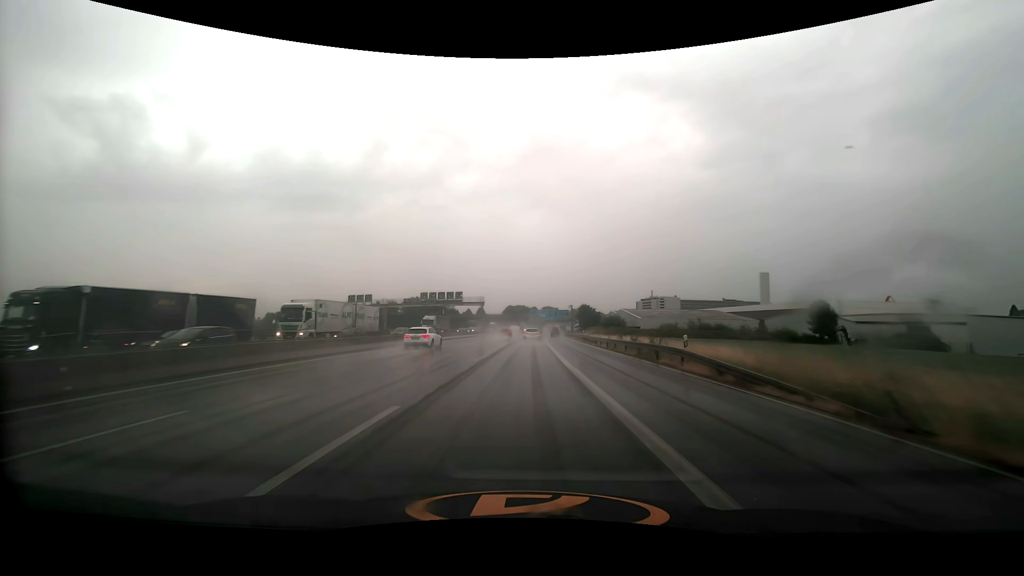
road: motorway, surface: asphalt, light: Day
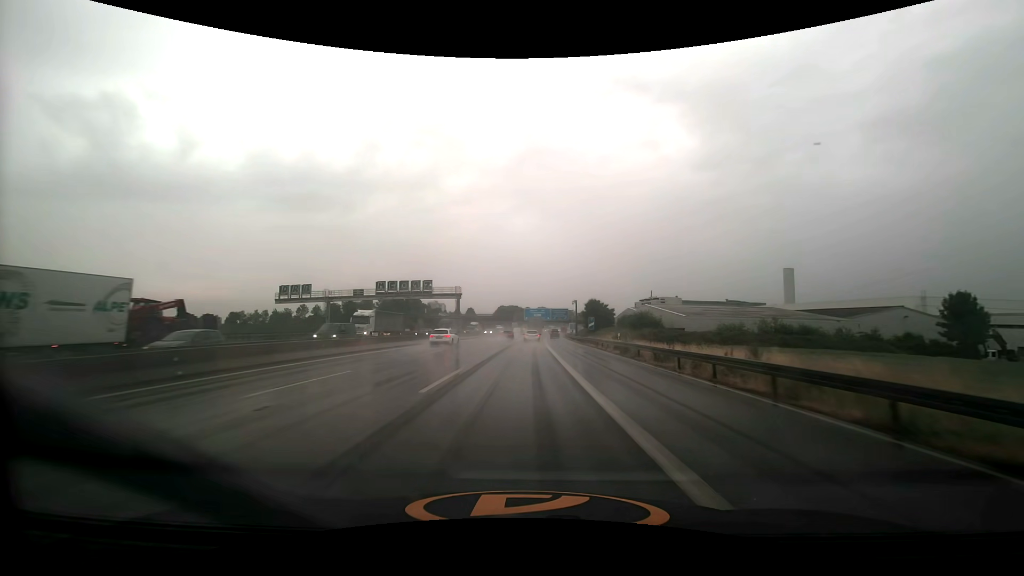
(+0.2, +27.9) m; +1°
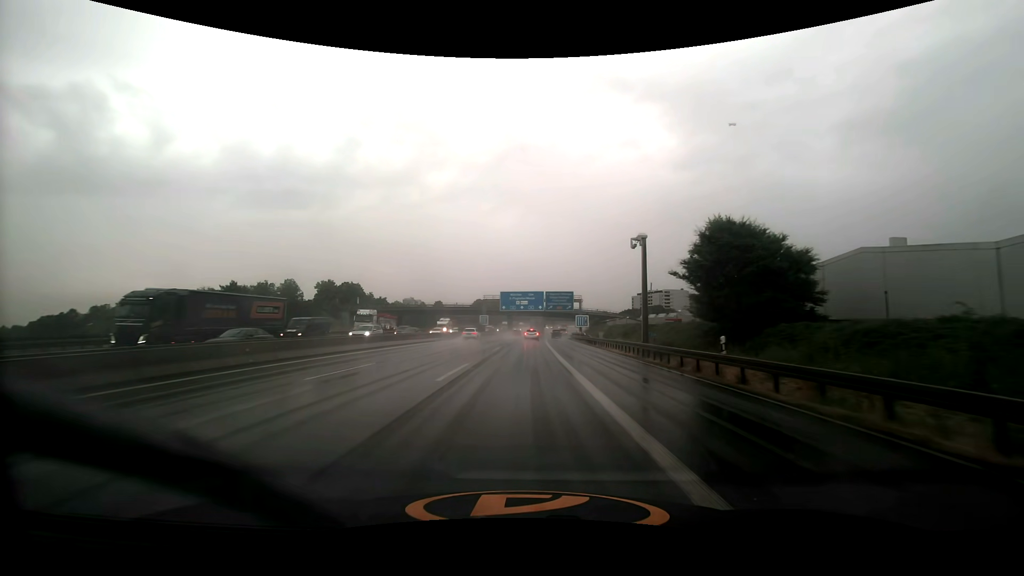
(+1.1, +70.1) m; +2°
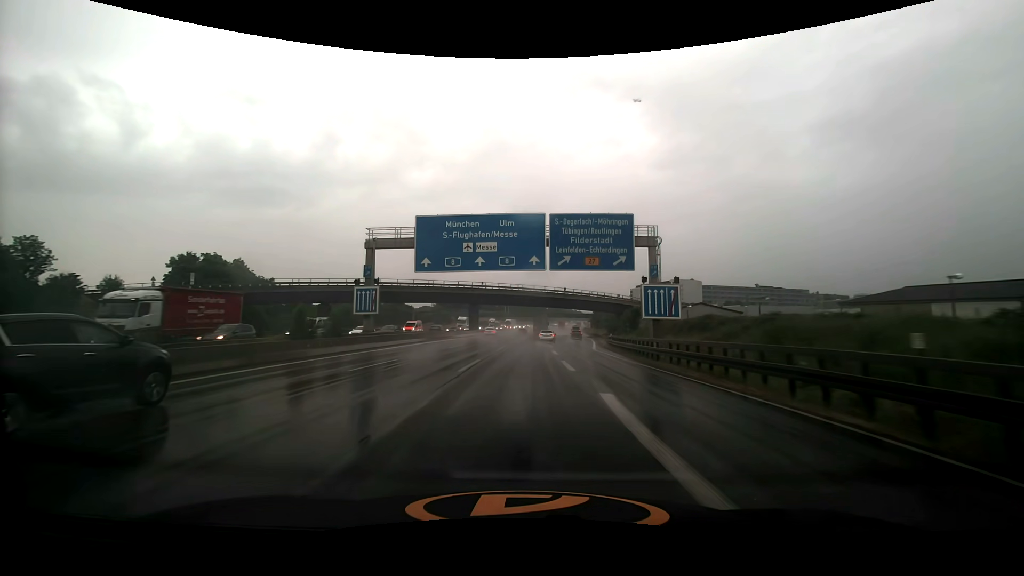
(+1.0, +68.9) m; +2°
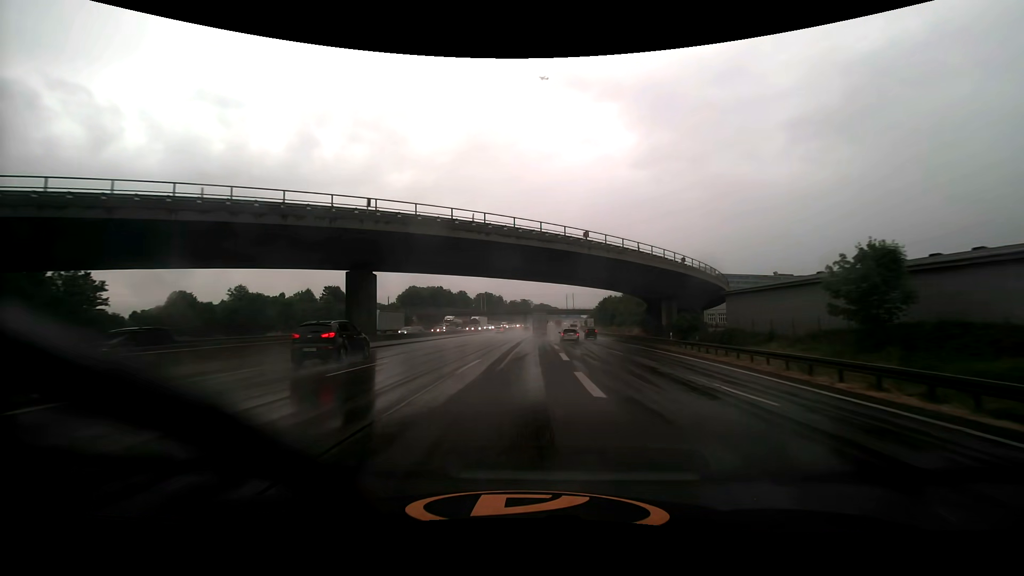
(+1.1, +55.0) m; +2°
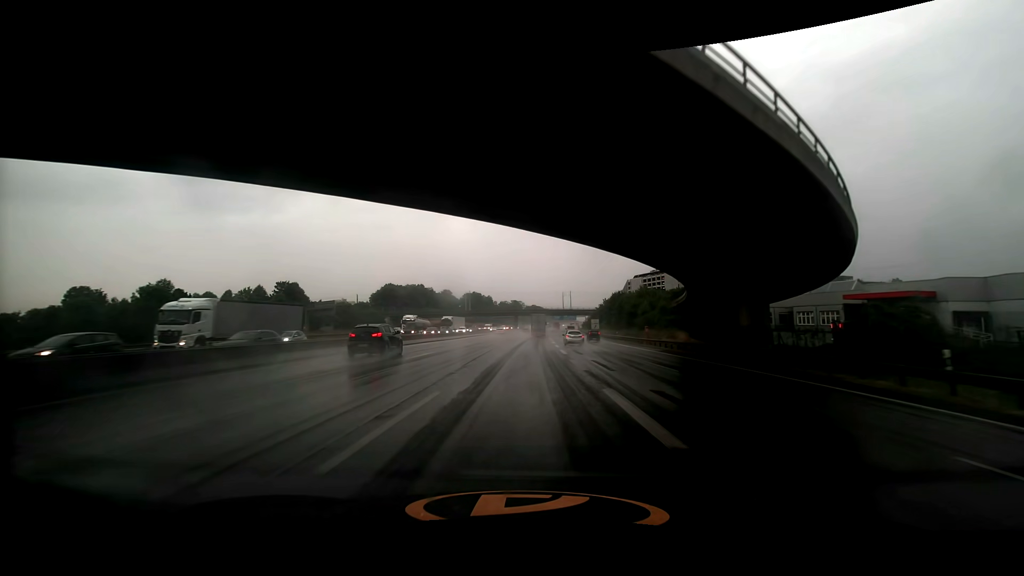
(+0.2, +28.0) m; +1°
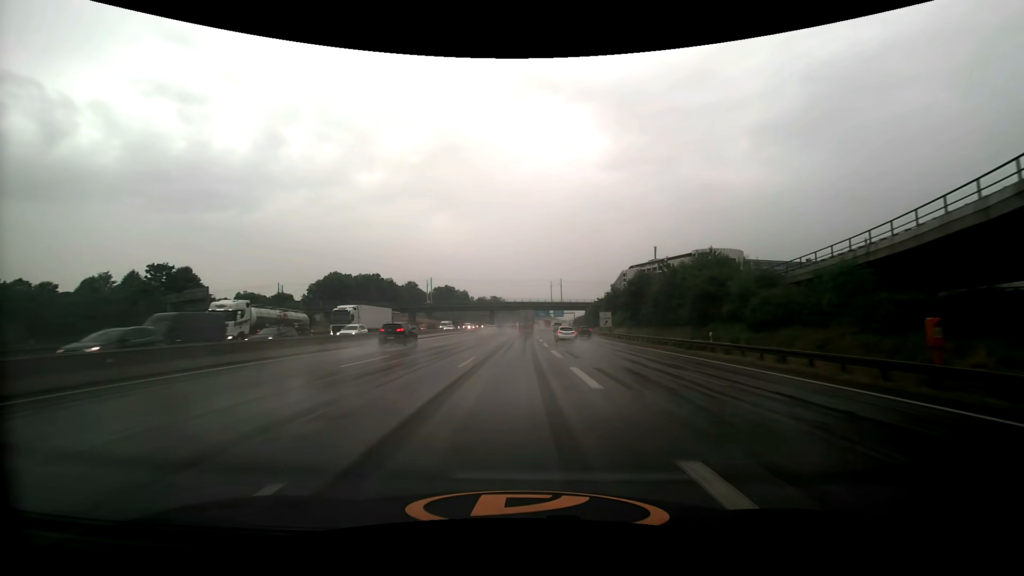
(+0.8, +42.5) m; +2°
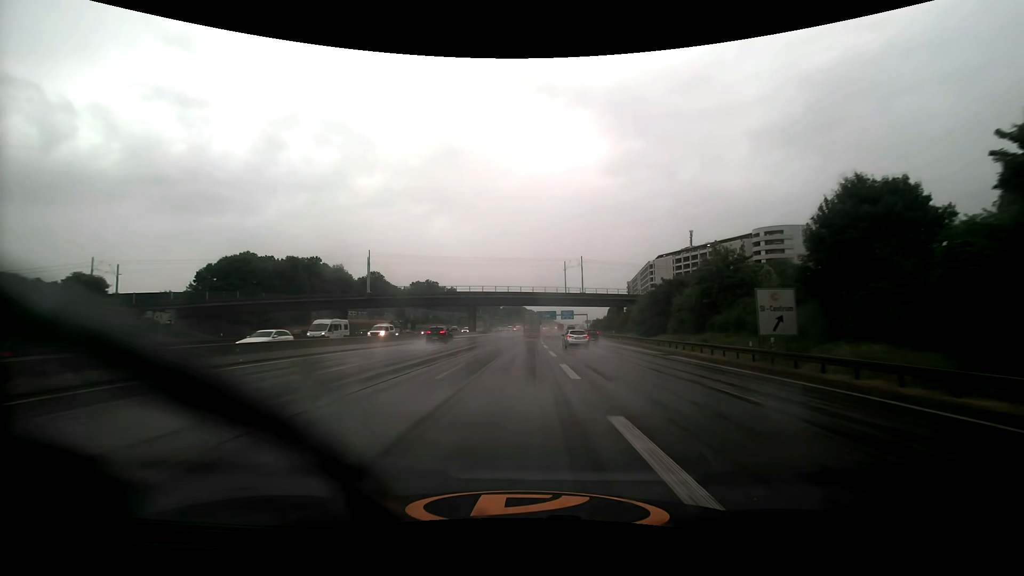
(0.0, +57.2) m; 0°
(0, +10) (0, +20) (0, +30) (0, +40) (0, +50) (0, +60) (+1, +70) (+1, +80) (+1, +90) (+2, +100) m
